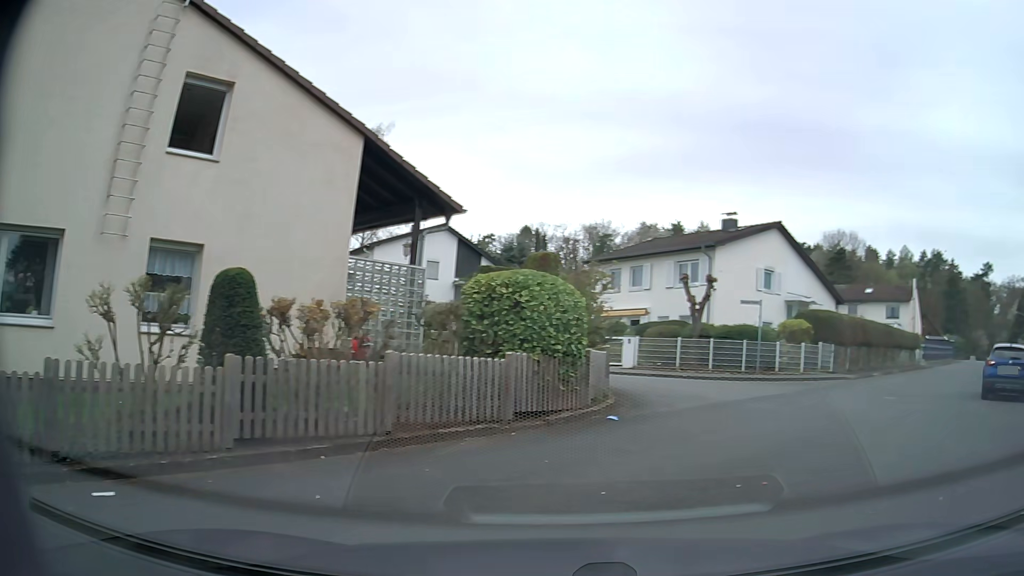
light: Day
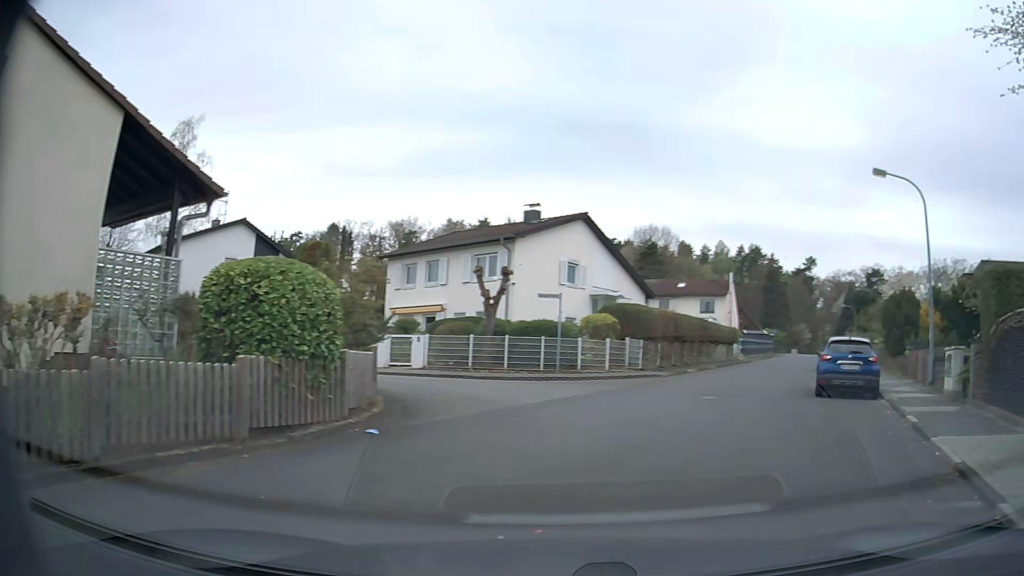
(+0.3, +1.8) m; +17°
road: residential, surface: asphalt
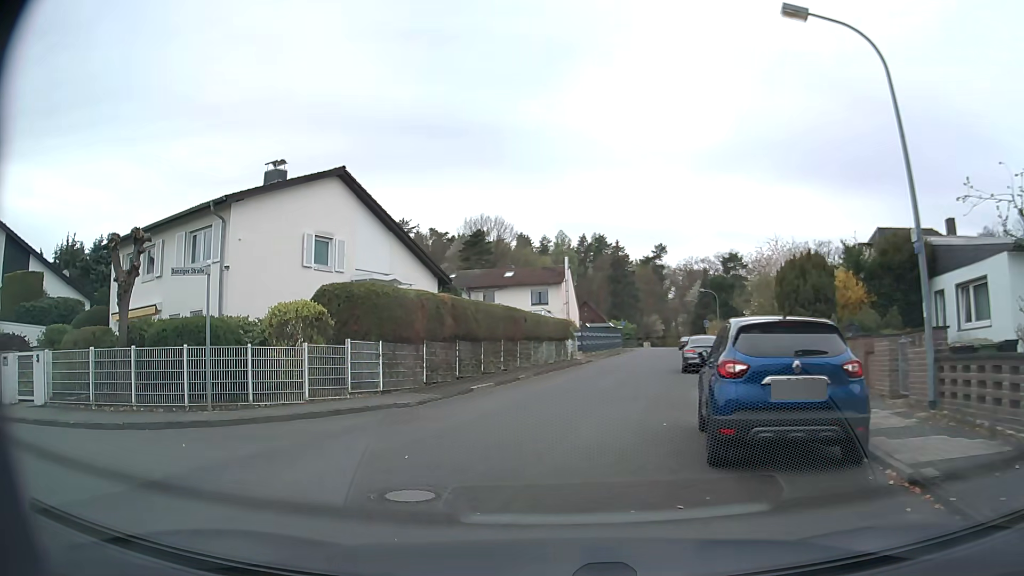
(+3.5, +10.2) m; +15°
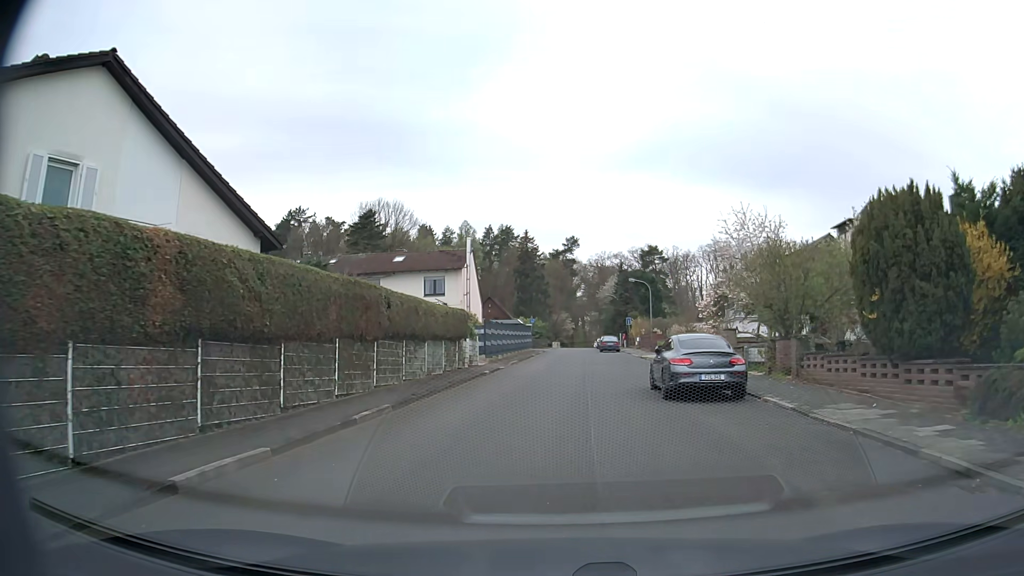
(0.0, +11.7) m; +7°
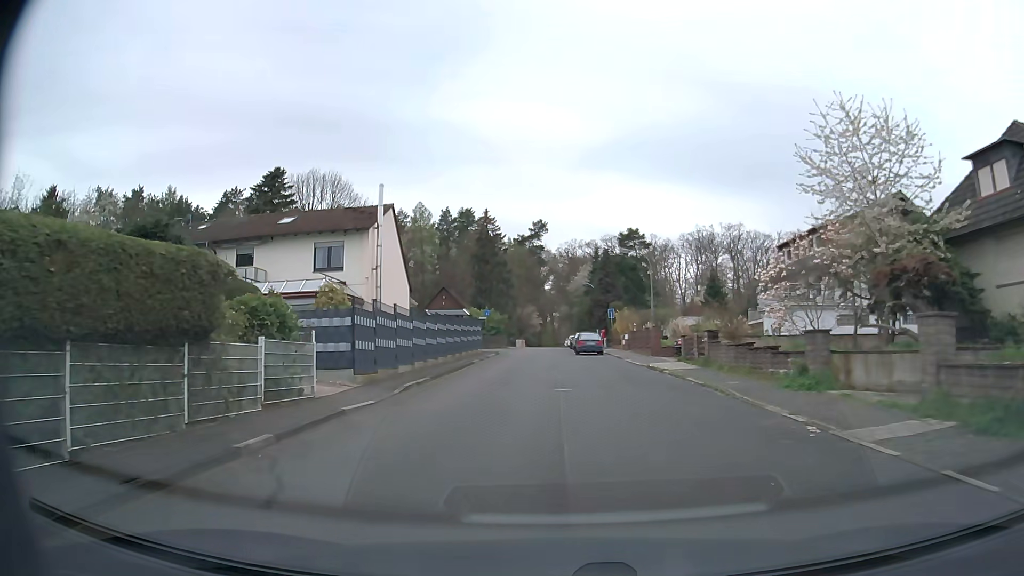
(+0.8, +17.6) m; +3°
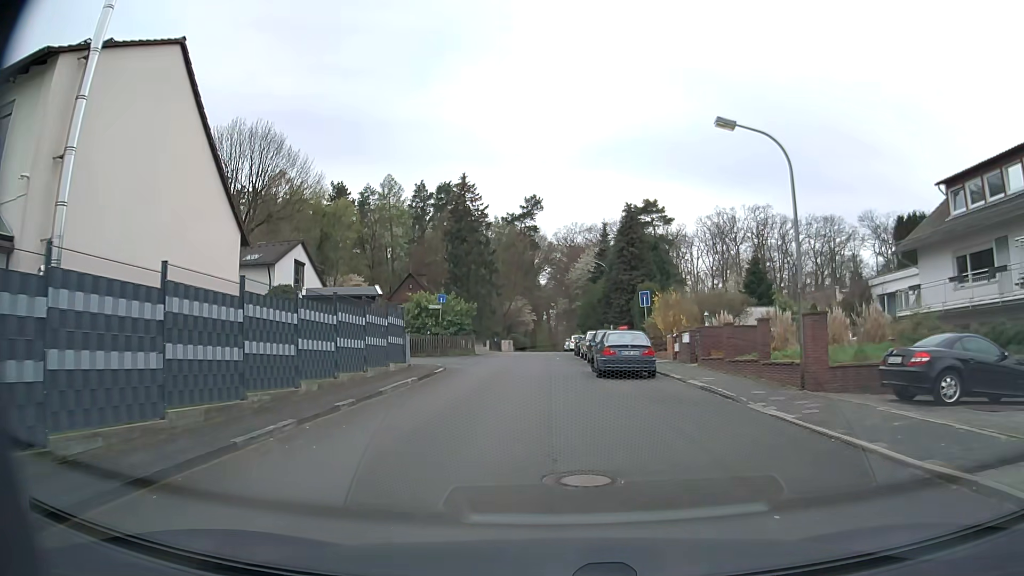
(+0.1, +23.0) m; +1°
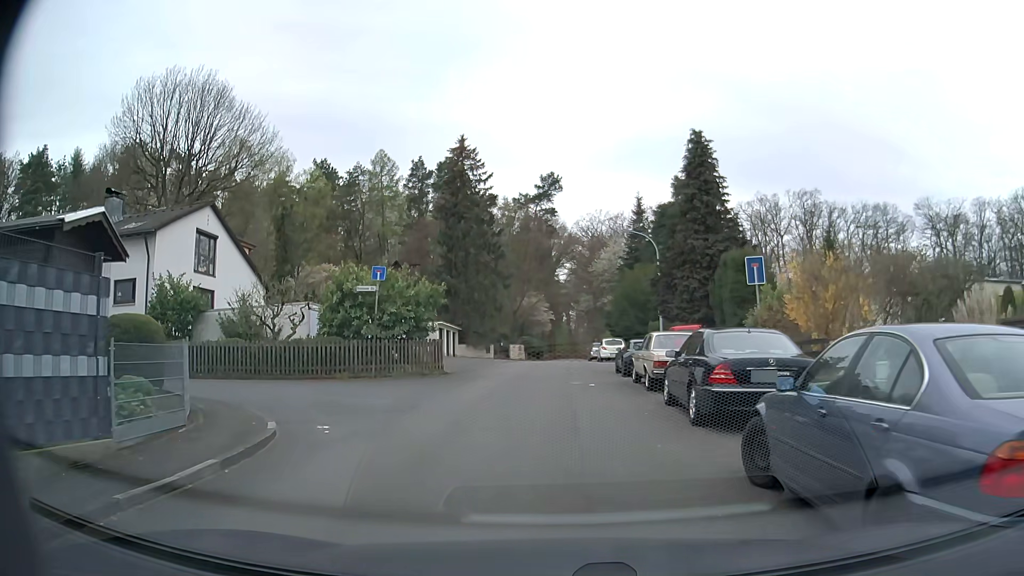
(-0.2, +16.8) m; -2°
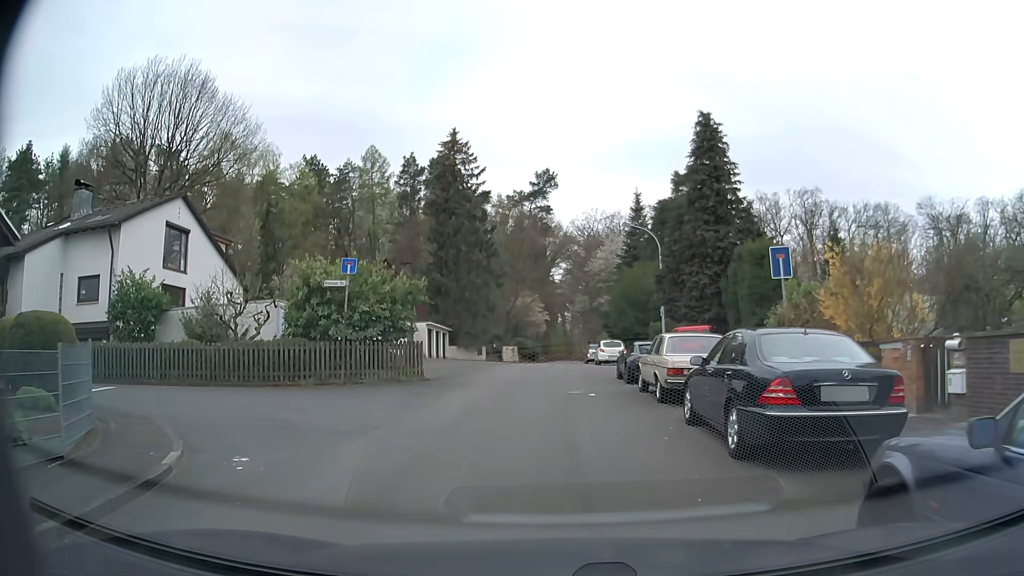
(0.0, +2.6) m; 0°
(0, +10) (-6, +16) (-16, +15) (-26, +13) (-36, +12) (-46, +10) (-56, +8) (-65, +5) (-75, +4) (-85, +2) m
